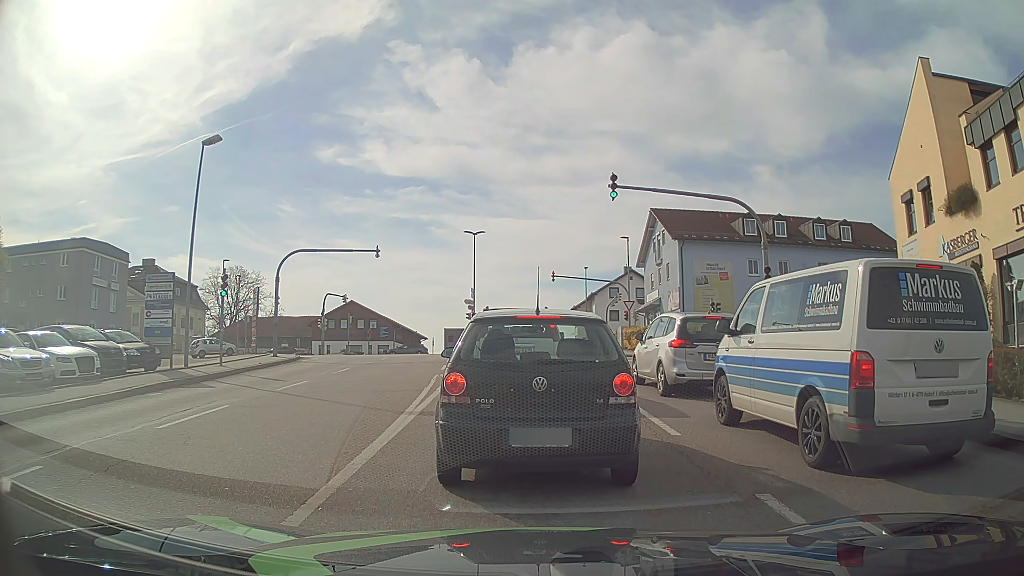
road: tertiary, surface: asphalt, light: Day
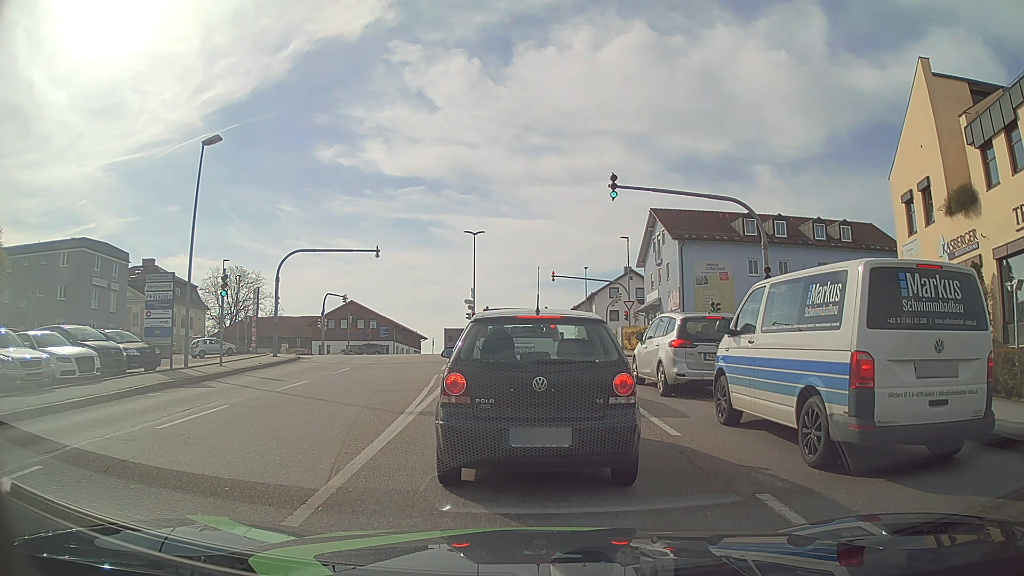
(0.0, 0.0) m; 0°
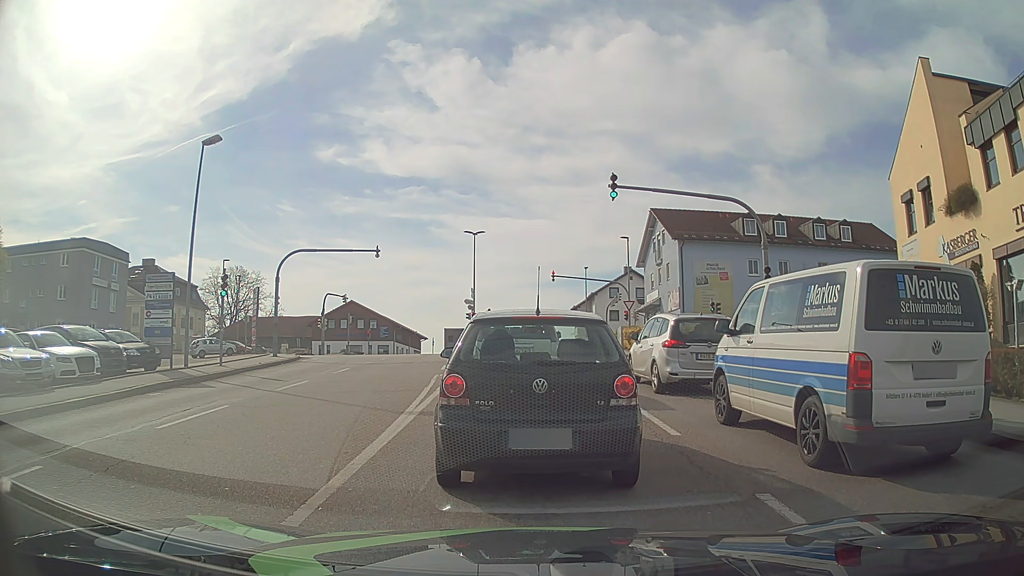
(0.0, 0.0) m; 0°
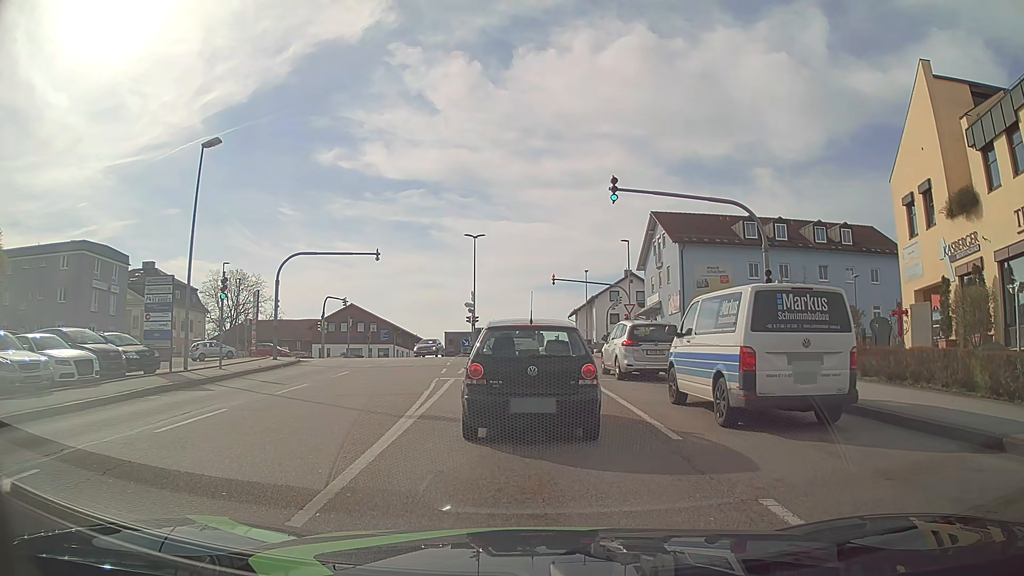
(0.0, +0.1) m; 0°
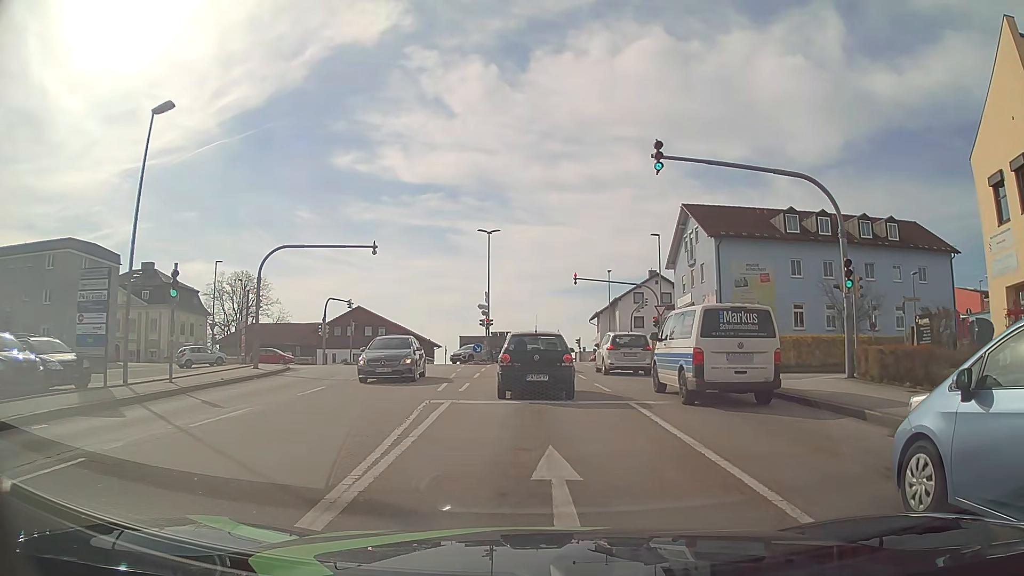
(-0.2, +5.4) m; -3°
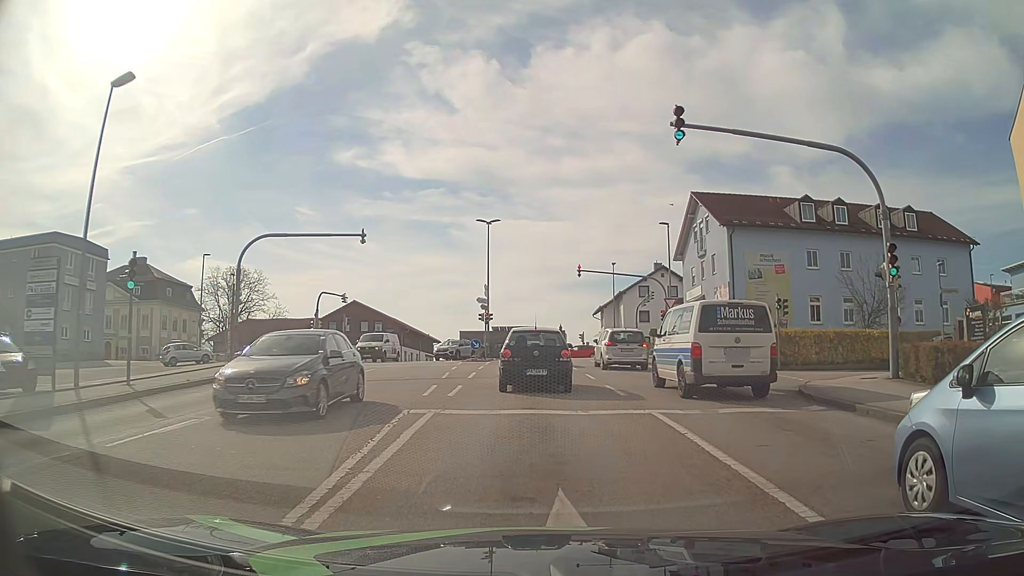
(0.0, +2.6) m; -1°
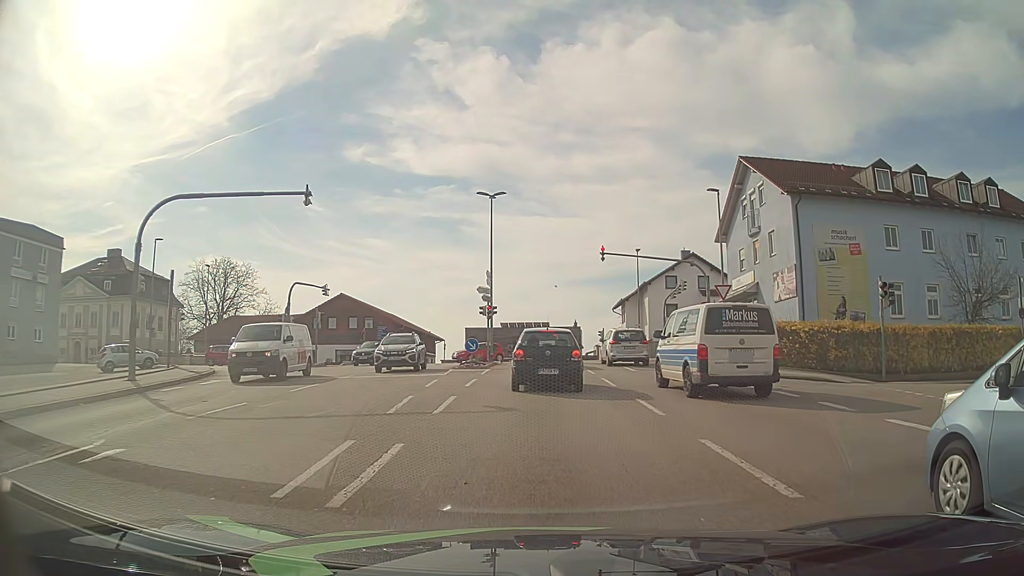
(0.0, +9.2) m; -1°
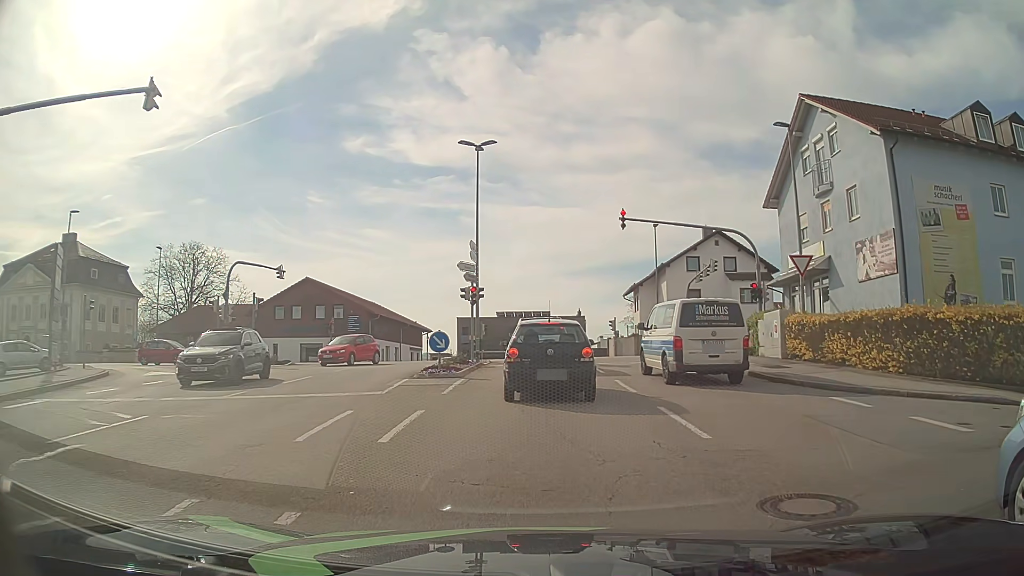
(0.0, +9.5) m; +1°
(0, +10) (0, +20) (0, +30) (-2, +40) (-10, +46) (-20, +48) (-30, +48) (-40, +48) (-50, +48) (-60, +48) m
